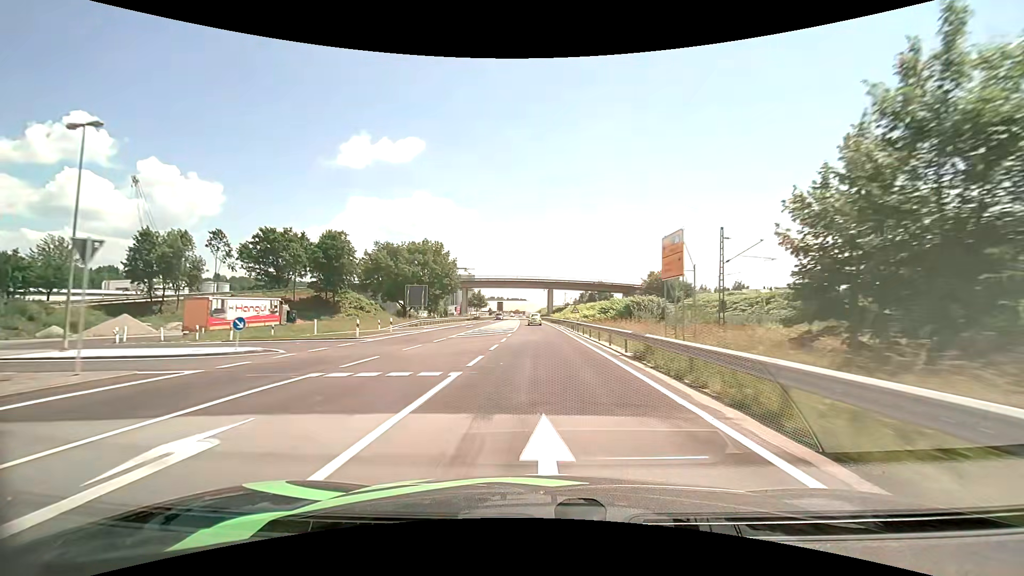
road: primary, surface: asphalt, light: Day
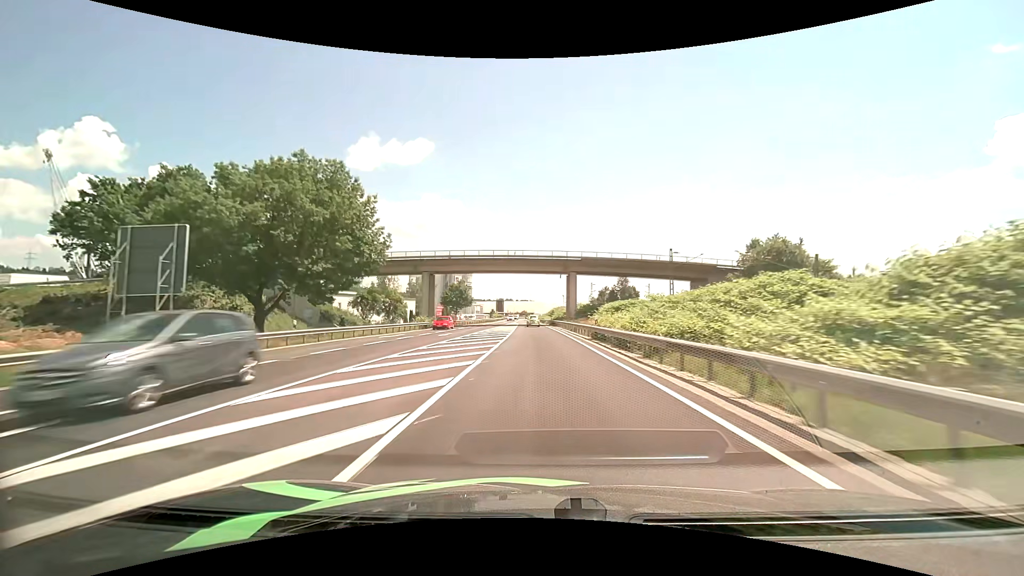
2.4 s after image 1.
(-0.4, +50.1) m; -1°
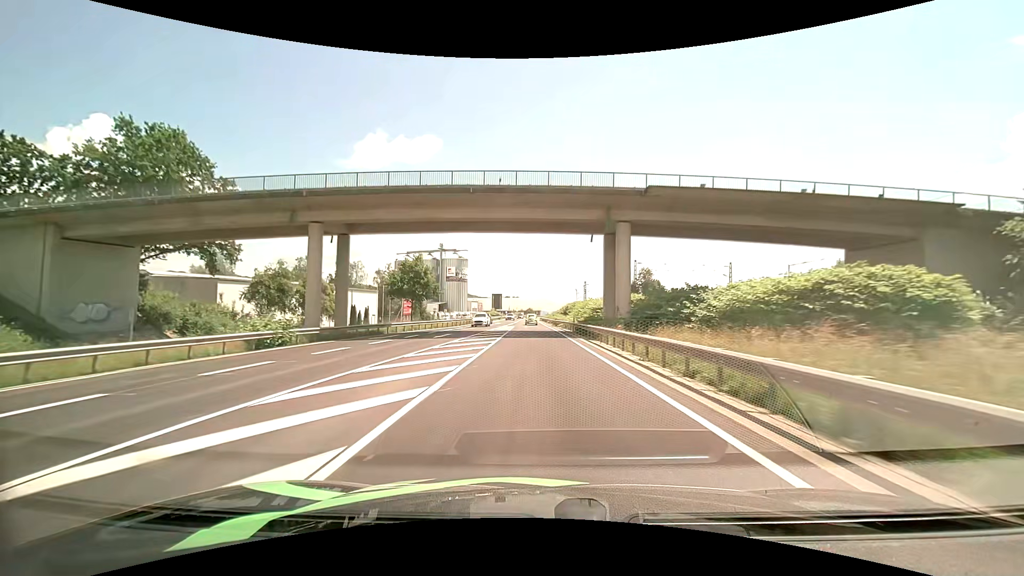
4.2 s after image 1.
(-0.3, +37.3) m; -1°
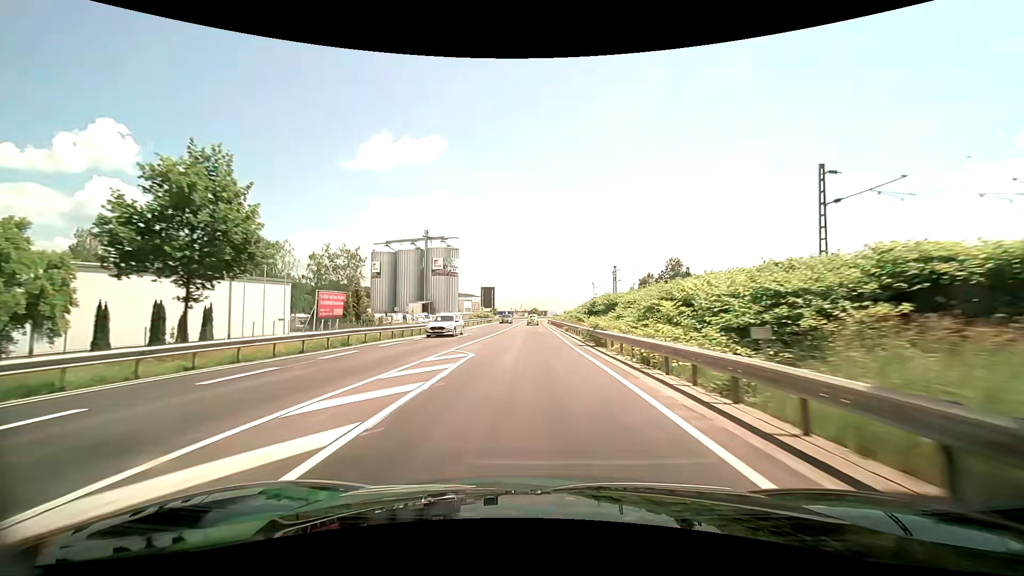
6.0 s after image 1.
(-0.1, +37.5) m; -1°
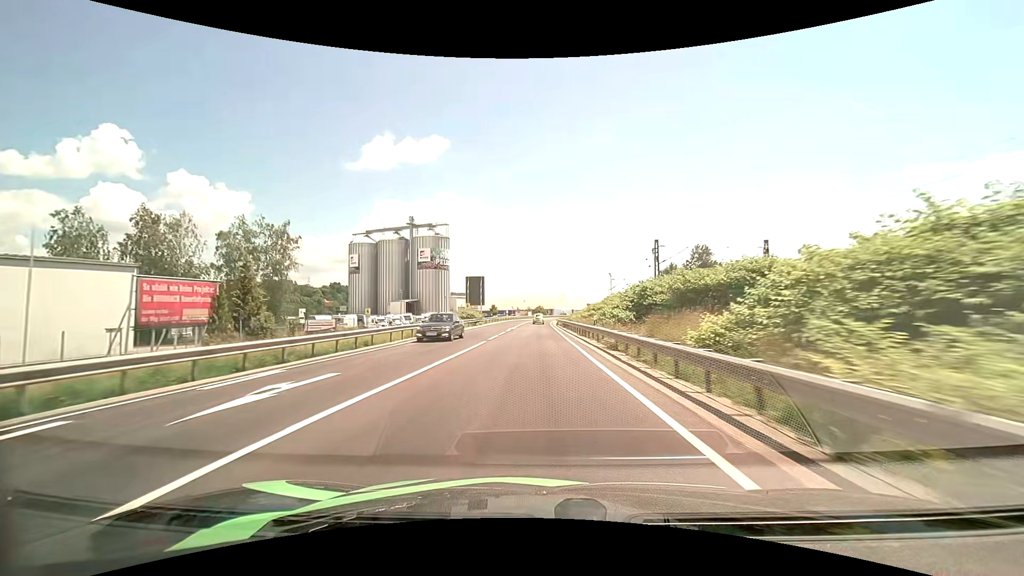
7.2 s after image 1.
(0.0, +25.2) m; 0°
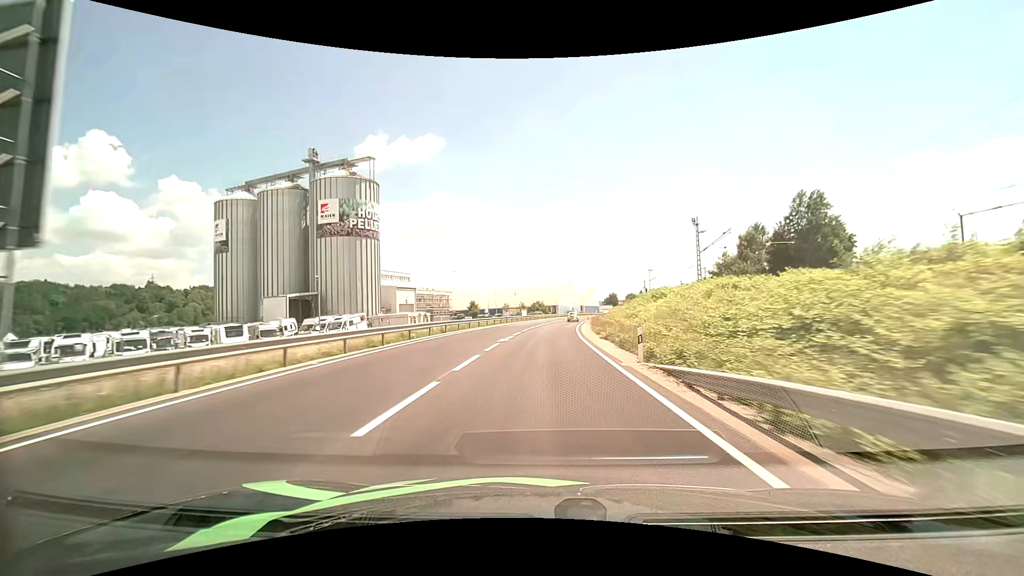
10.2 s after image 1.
(-0.3, +63.0) m; 0°
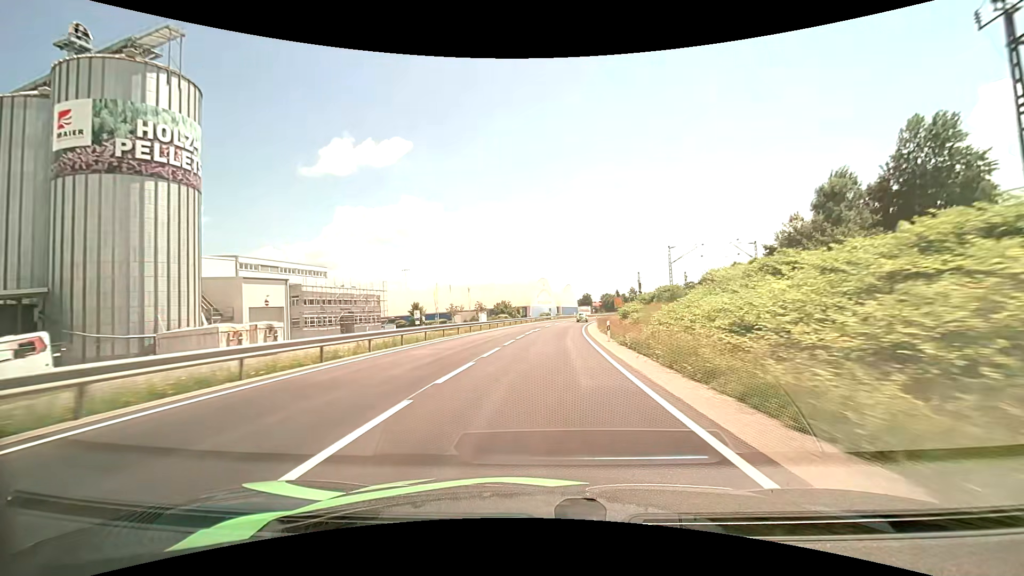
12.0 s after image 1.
(+1.0, +37.7) m; +3°
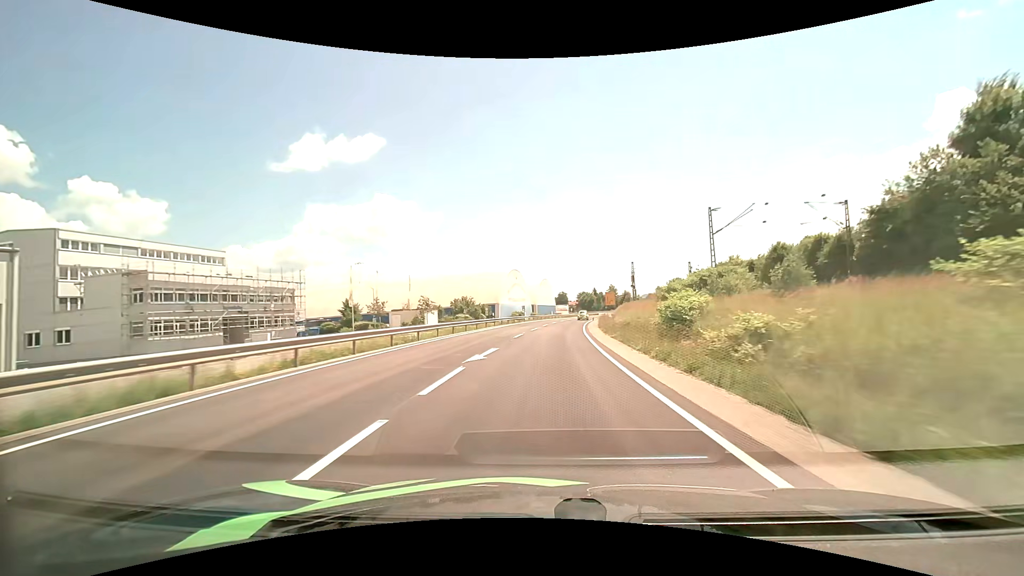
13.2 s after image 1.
(+0.6, +25.5) m; +3°
(0, +10) (+1, +20) (+1, +30) (+2, +40) (+3, +50) (+4, +60) (+5, +70) (+7, +80) (+9, +89) (+10, +99) m
